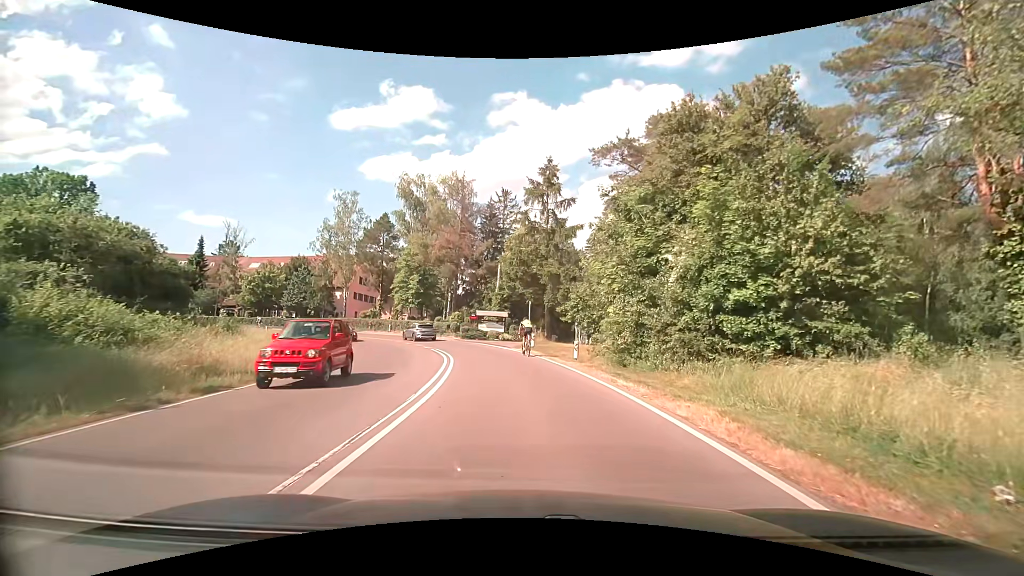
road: secondary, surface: asphalt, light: Day
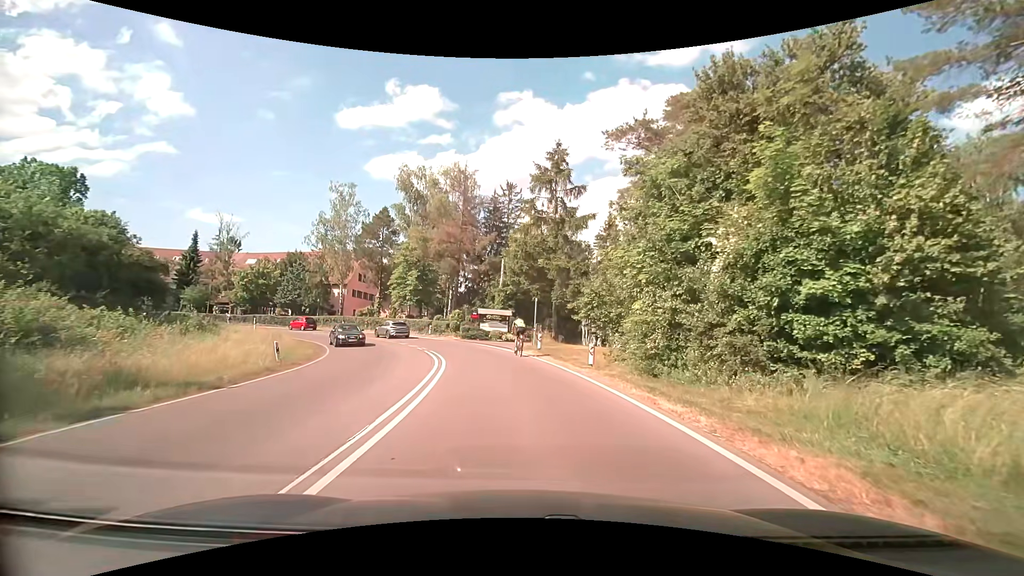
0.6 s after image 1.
(0.0, +3.3) m; 0°
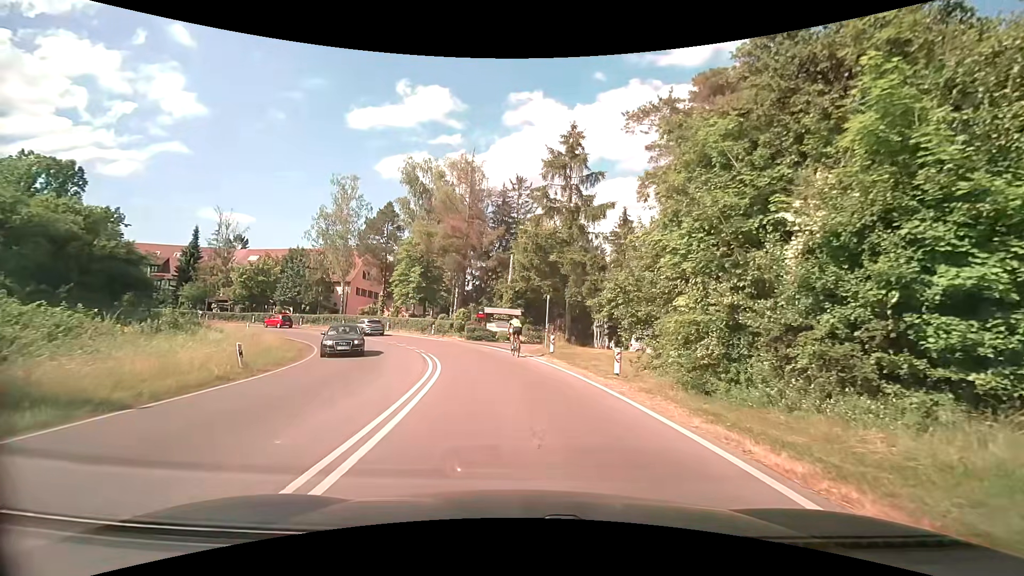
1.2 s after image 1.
(0.0, +3.2) m; -2°
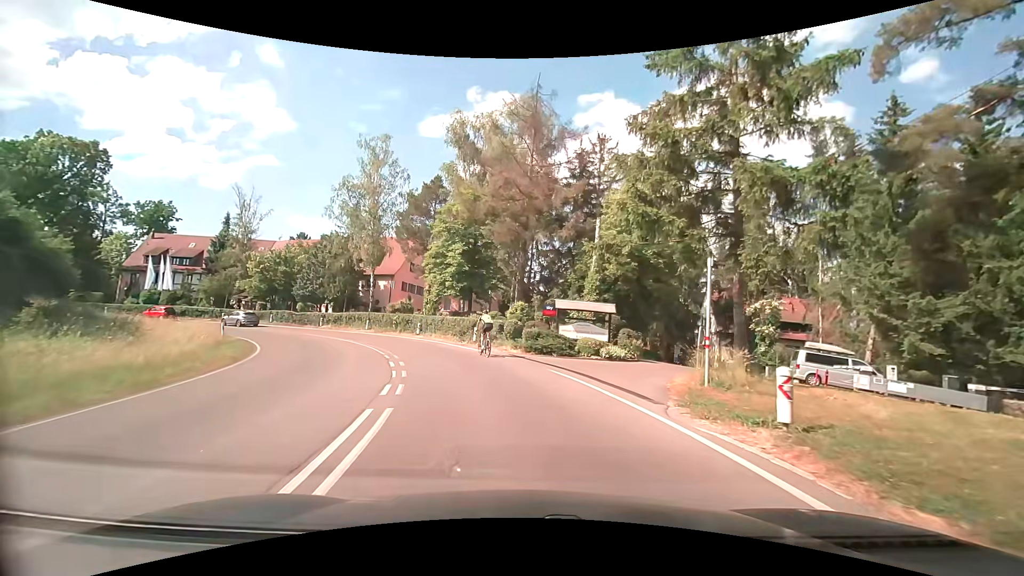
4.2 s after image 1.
(-0.7, +15.8) m; -7°
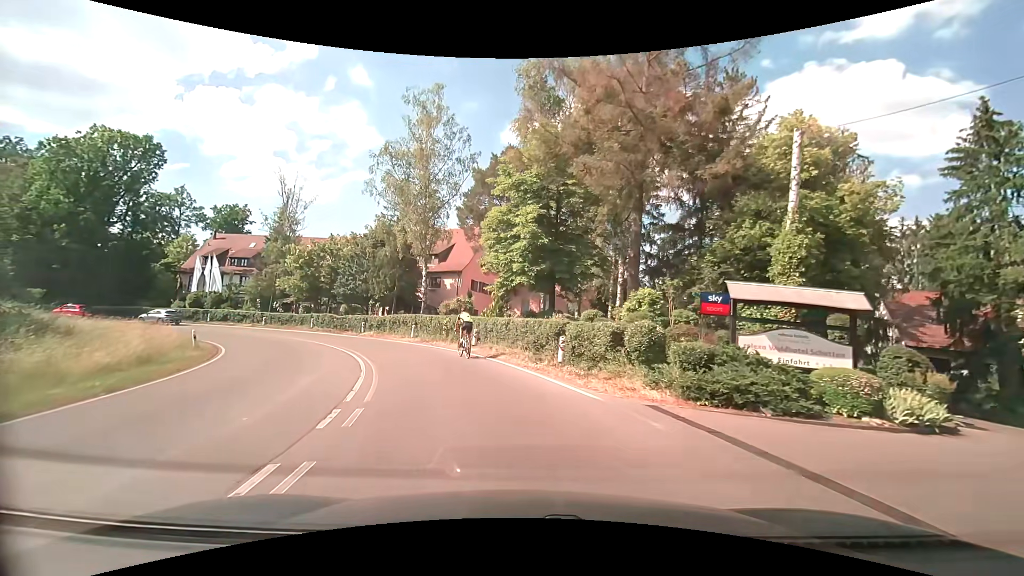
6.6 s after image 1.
(-1.0, +12.3) m; -10°
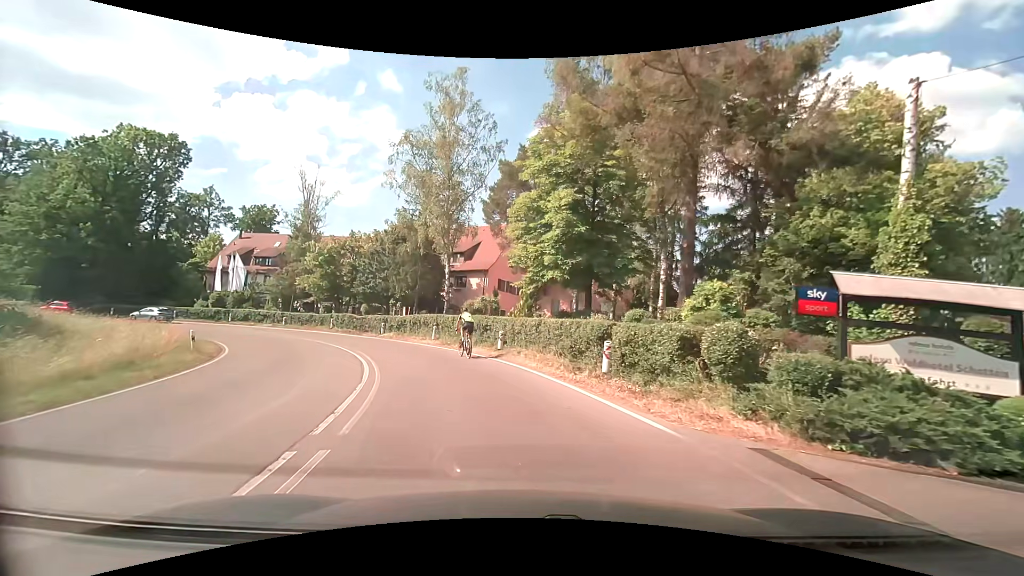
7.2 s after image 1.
(-0.1, +2.7) m; -3°
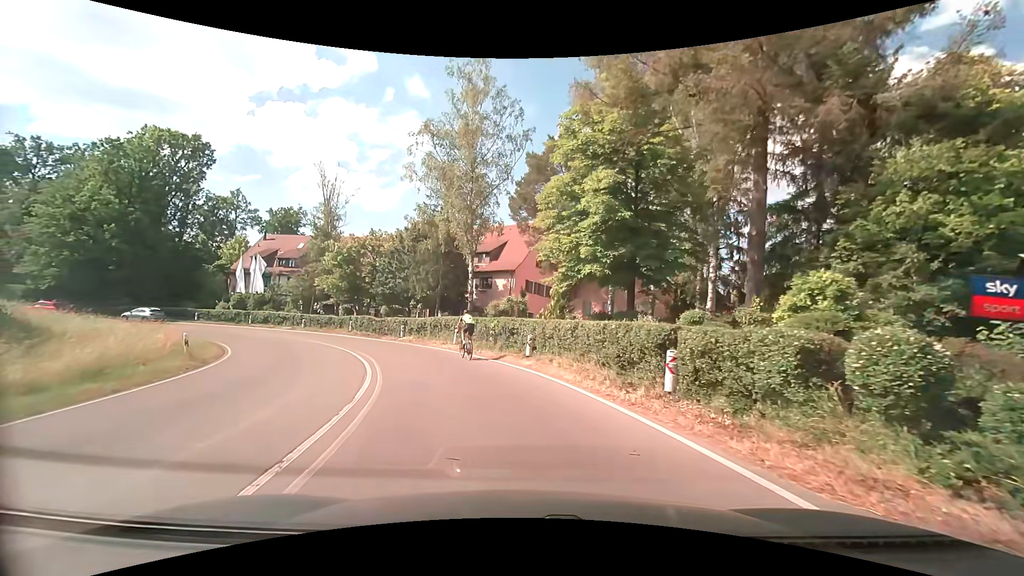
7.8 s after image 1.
(-0.1, +2.7) m; -3°
(-1, +10) (-4, +20) (-8, +28) (-14, +36) (-22, +43) (-31, +48) (-40, +51) (-50, +52) (-60, +51) (-70, +49) m
